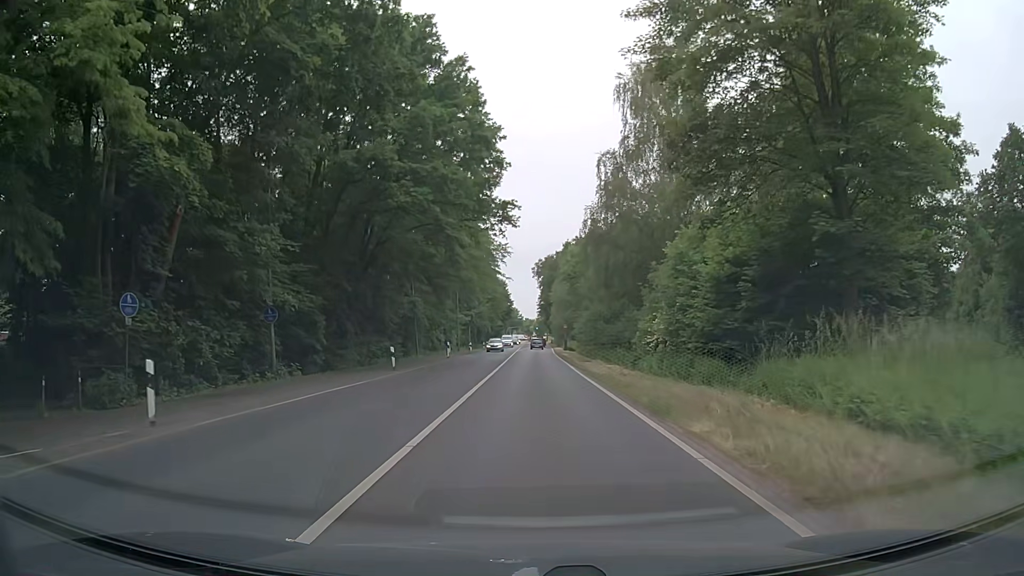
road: secondary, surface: asphalt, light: Day
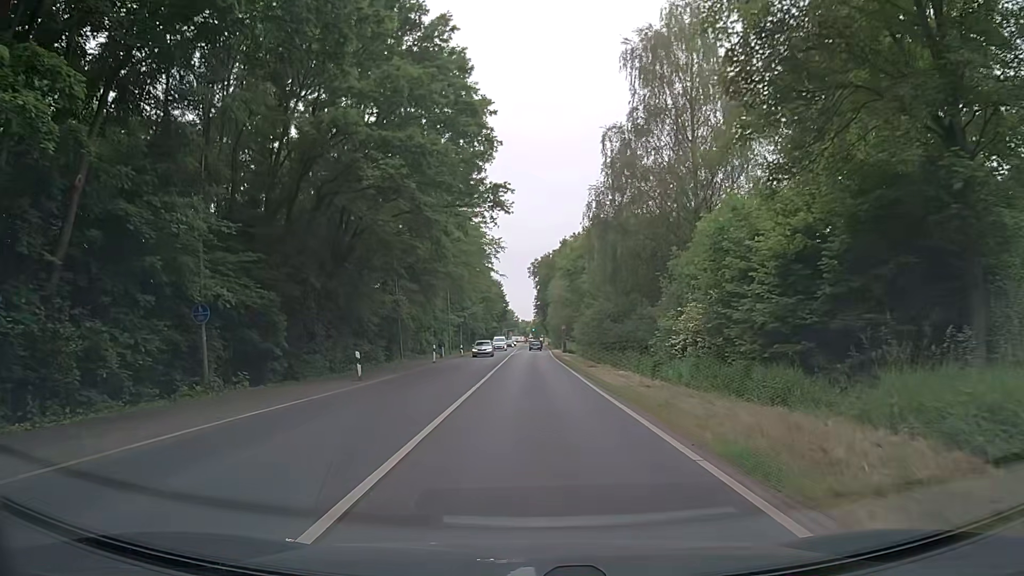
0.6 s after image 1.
(0.0, +5.7) m; +1°
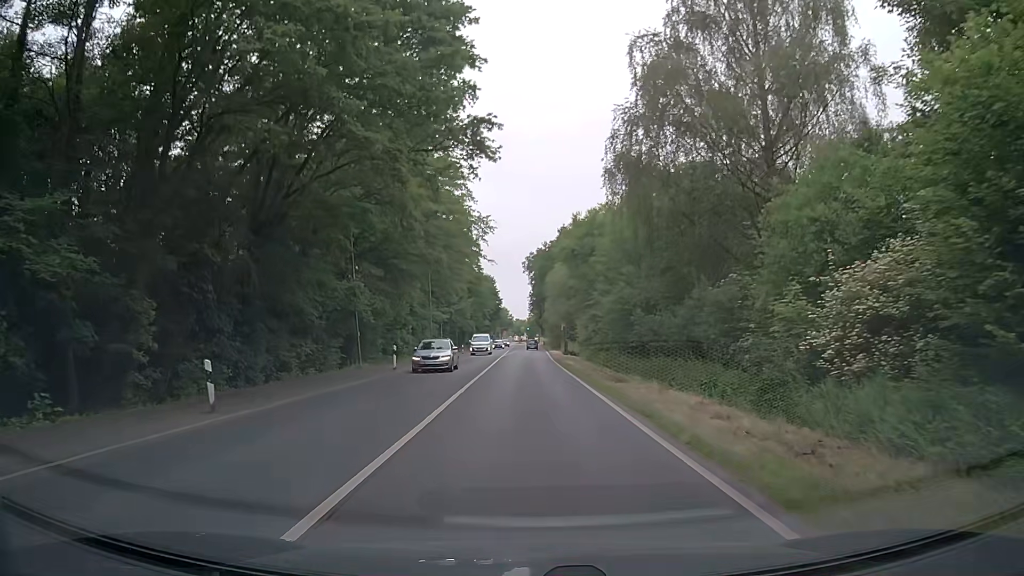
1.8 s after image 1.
(-0.2, +12.0) m; -1°
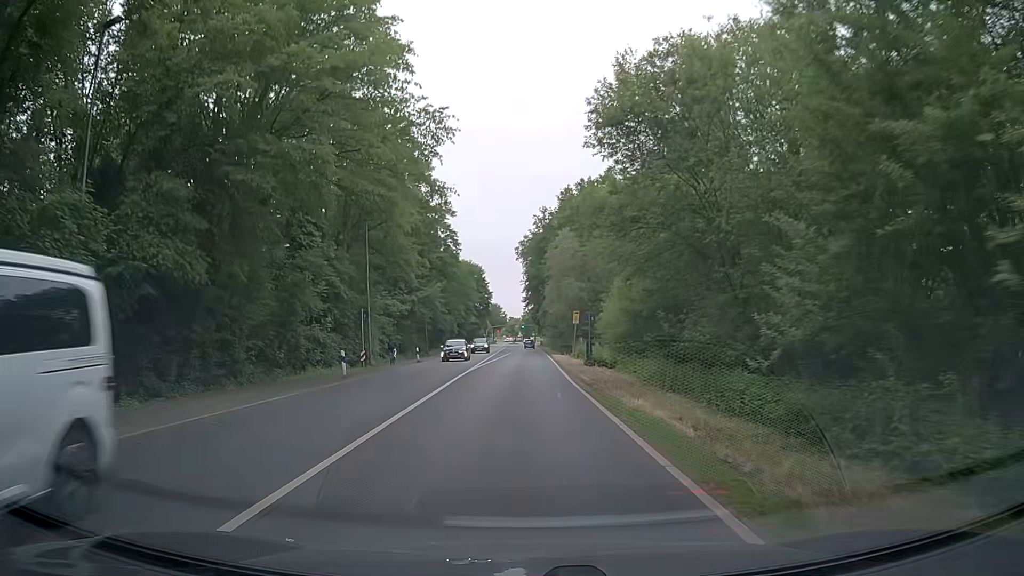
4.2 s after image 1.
(+0.3, +27.3) m; +1°
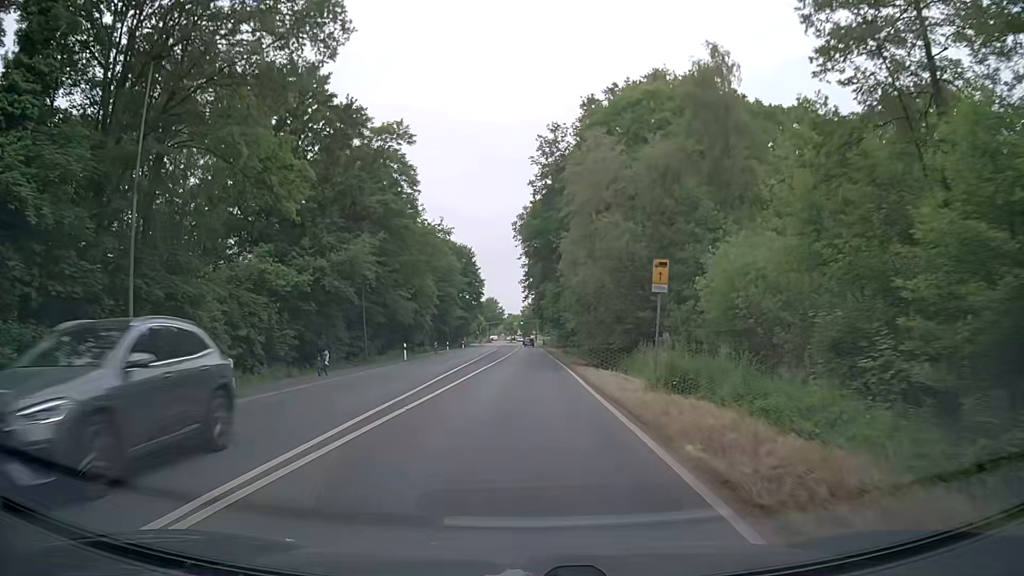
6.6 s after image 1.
(-0.1, +30.1) m; 0°
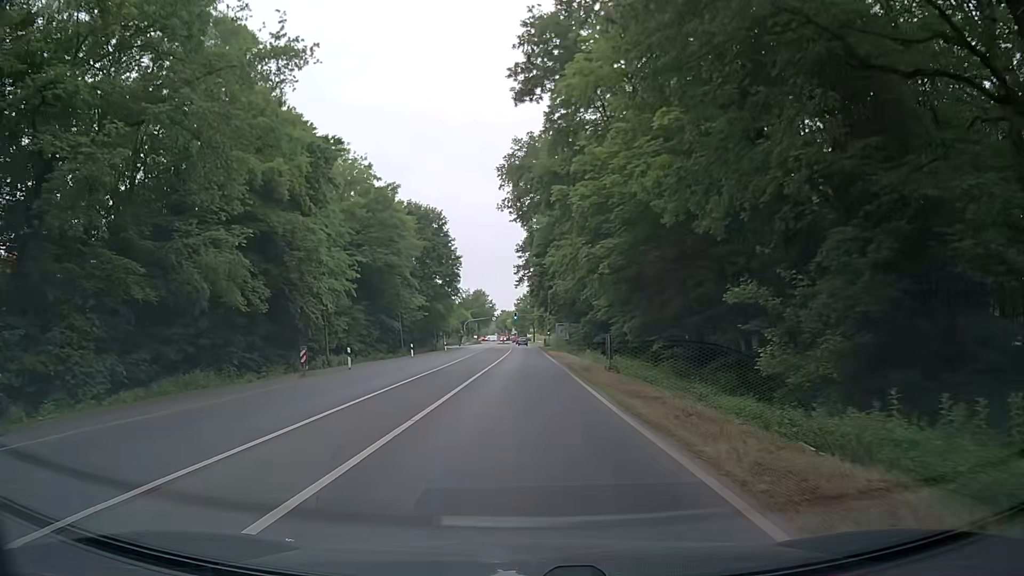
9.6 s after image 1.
(-0.1, +38.8) m; 0°
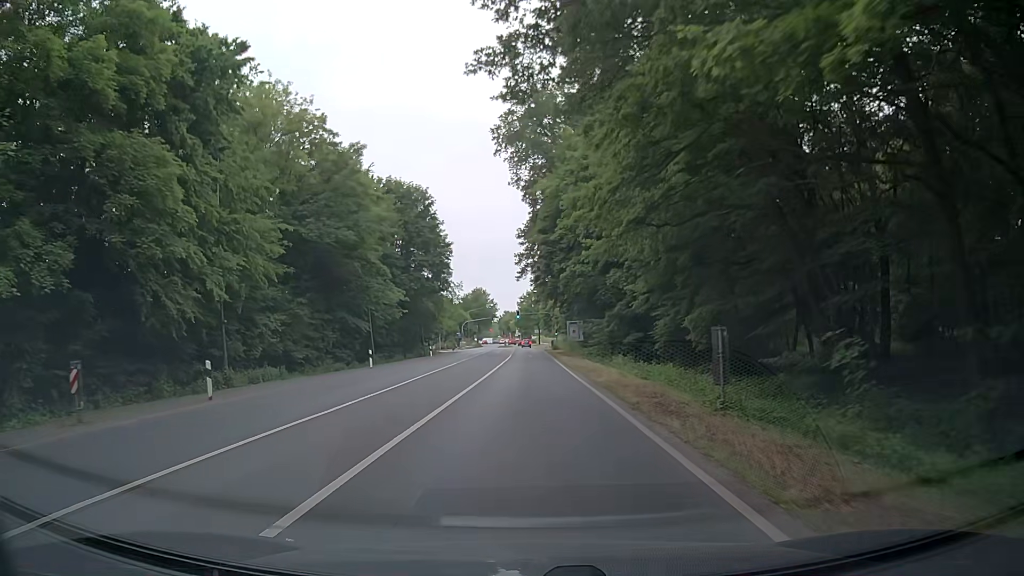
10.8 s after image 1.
(-0.1, +15.7) m; -1°
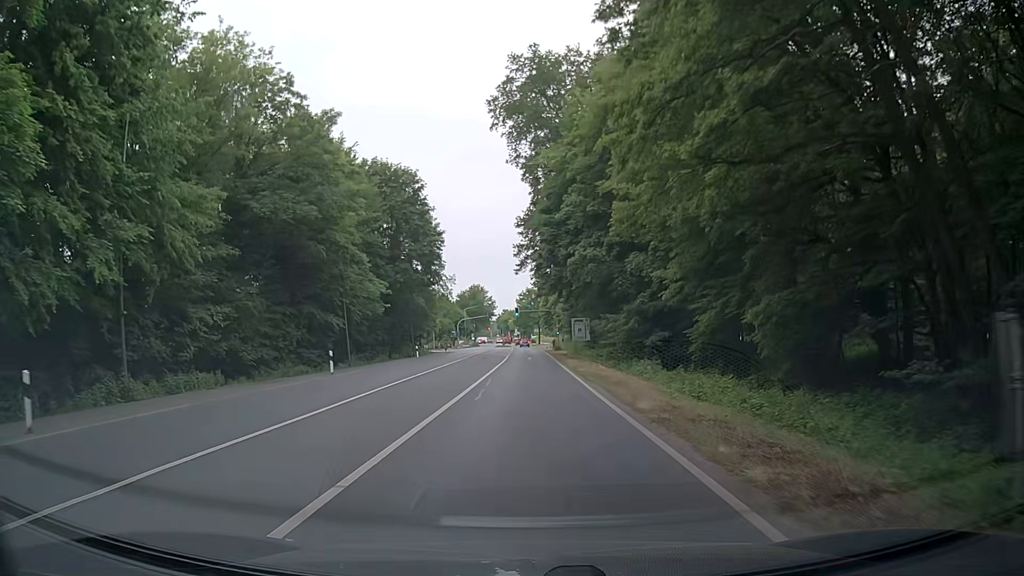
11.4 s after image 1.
(0.0, +7.8) m; 0°
(0, +10) (0, +20) (0, +30) (0, +40) (+1, +50) (+1, +60) (+1, +70) (+1, +80) (+1, +90) (+1, +100) m
